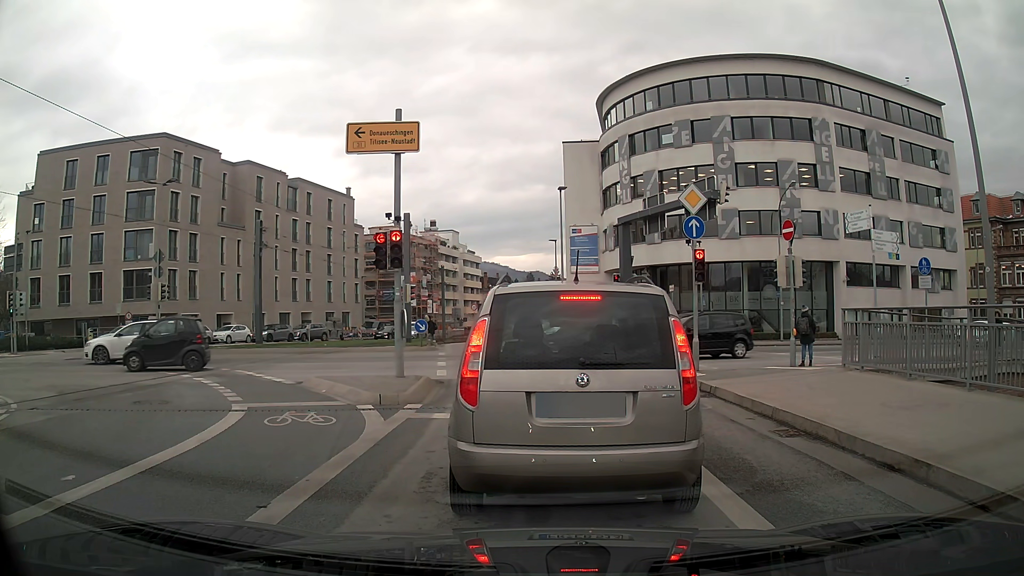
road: secondary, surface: asphalt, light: Day
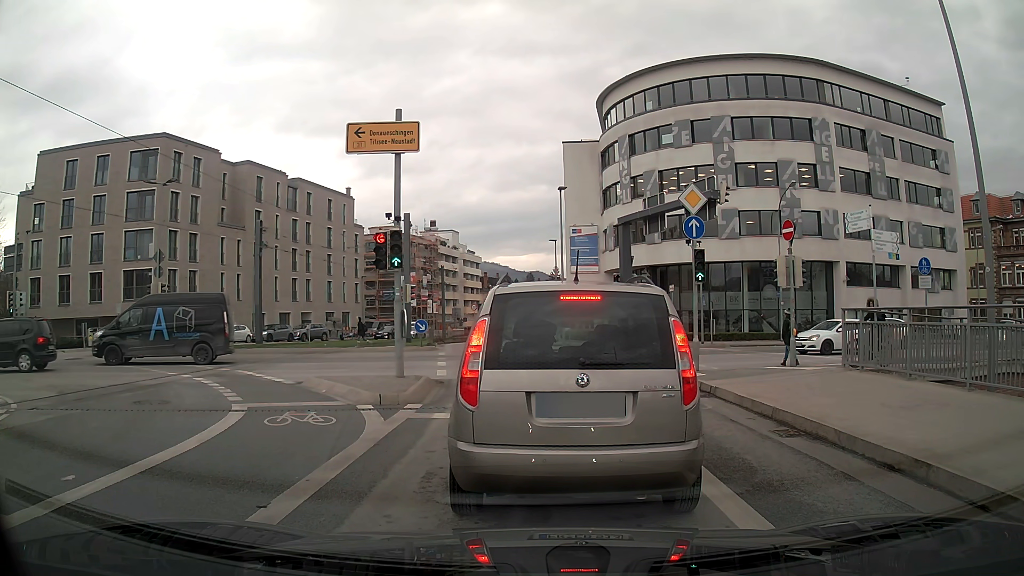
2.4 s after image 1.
(0.0, 0.0) m; 0°
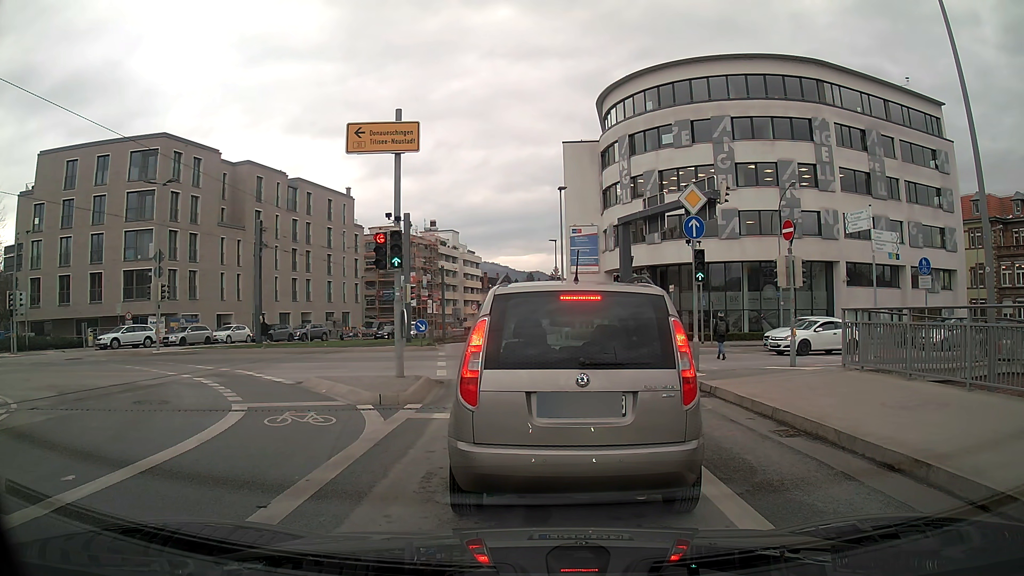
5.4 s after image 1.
(0.0, 0.0) m; 0°
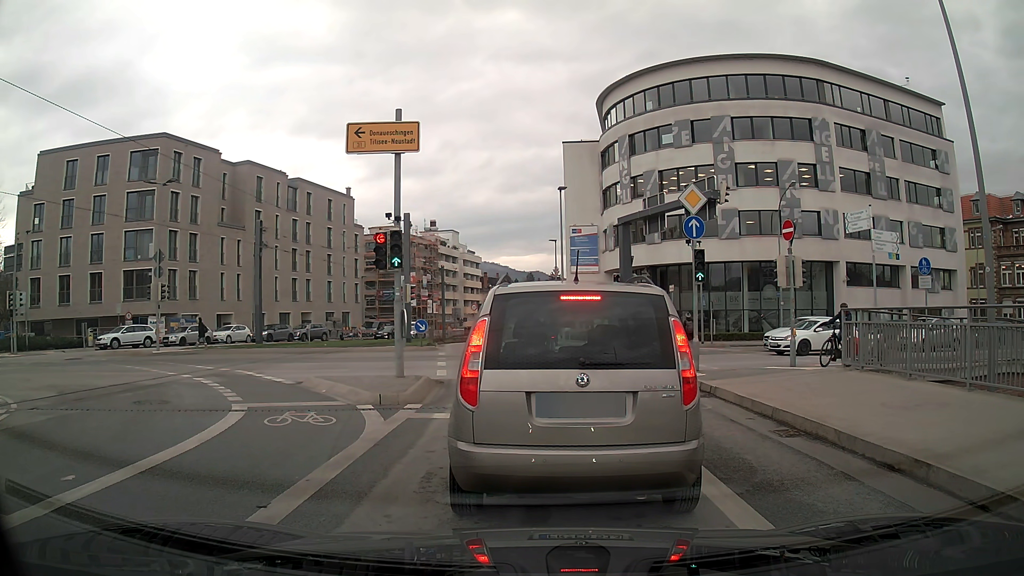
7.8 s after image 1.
(0.0, 0.0) m; 0°
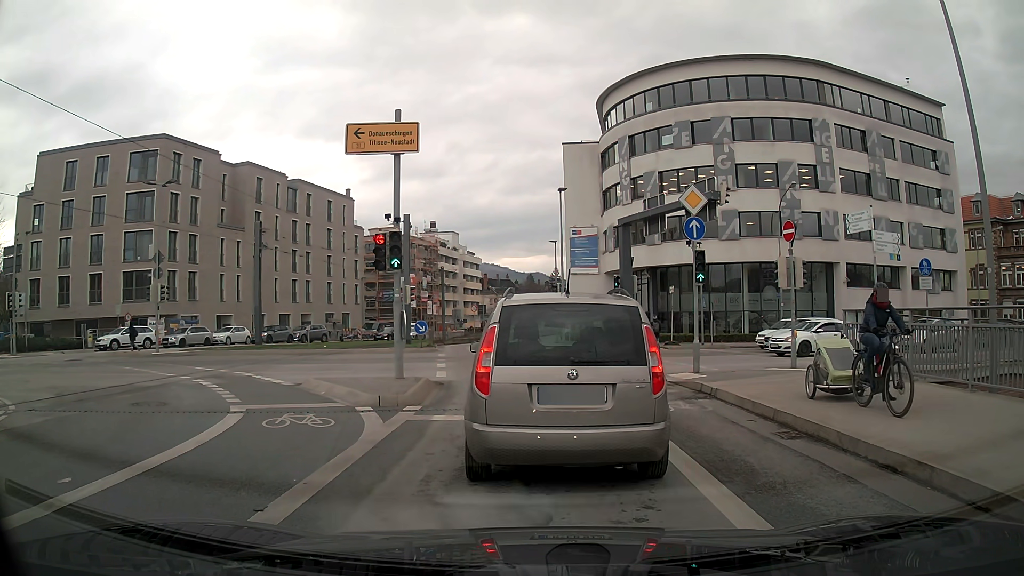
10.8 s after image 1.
(0.0, 0.0) m; 0°
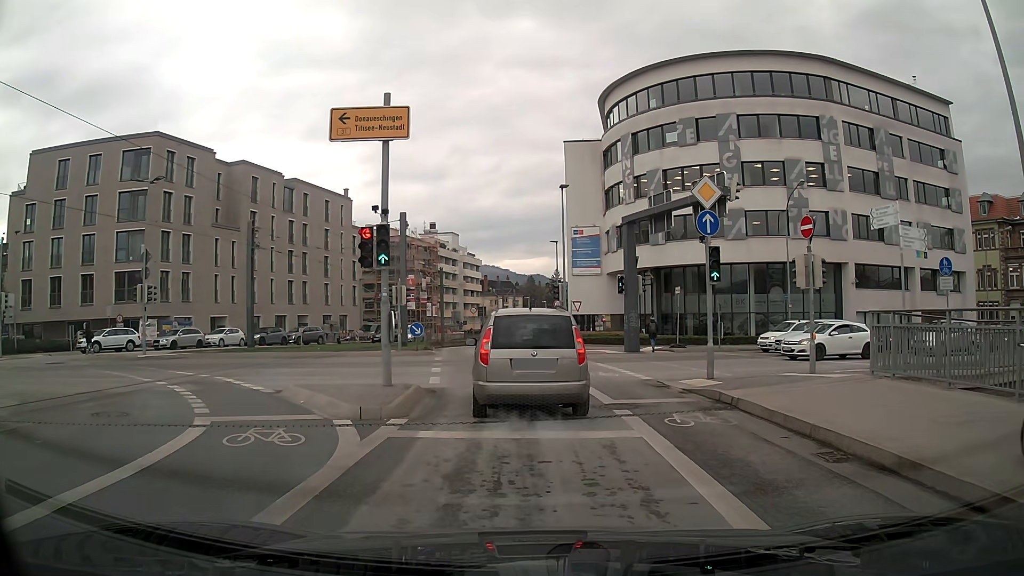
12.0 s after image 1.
(0.0, +1.5) m; +2°
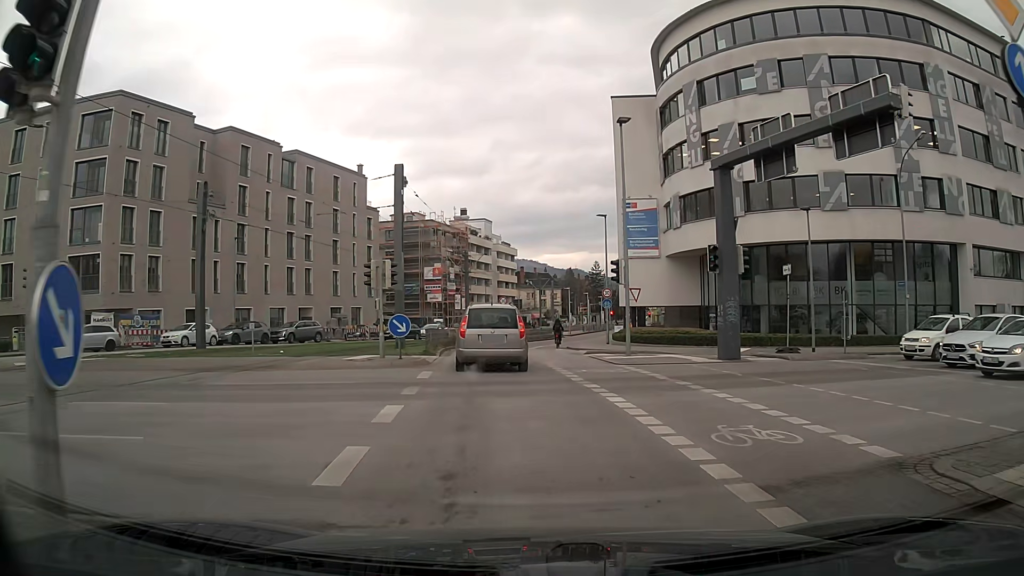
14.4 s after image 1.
(-0.6, +11.0) m; -5°
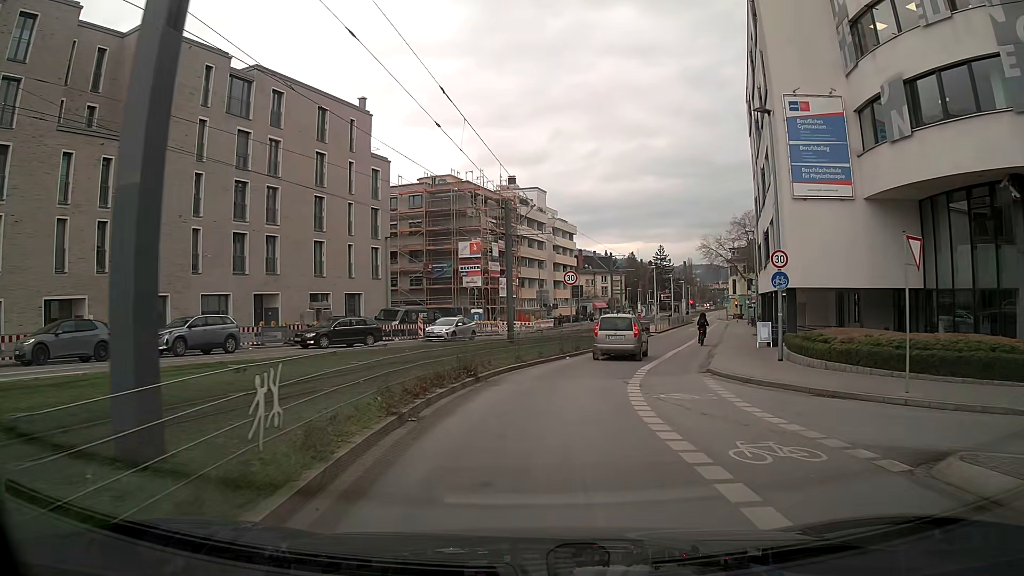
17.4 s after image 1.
(-1.3, +21.7) m; -5°
(0, +10) (+2, +20) (+4, +30) (+7, +39) (+10, +49) (+13, +58) (+16, +68) (+19, +77) (+22, +87) (+25, +96) m
